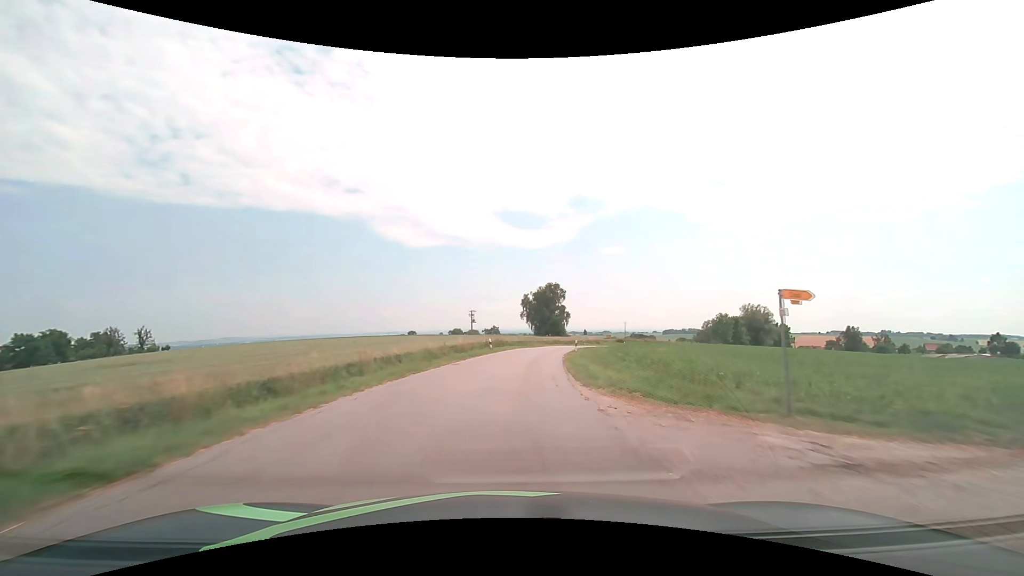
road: tertiary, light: Day
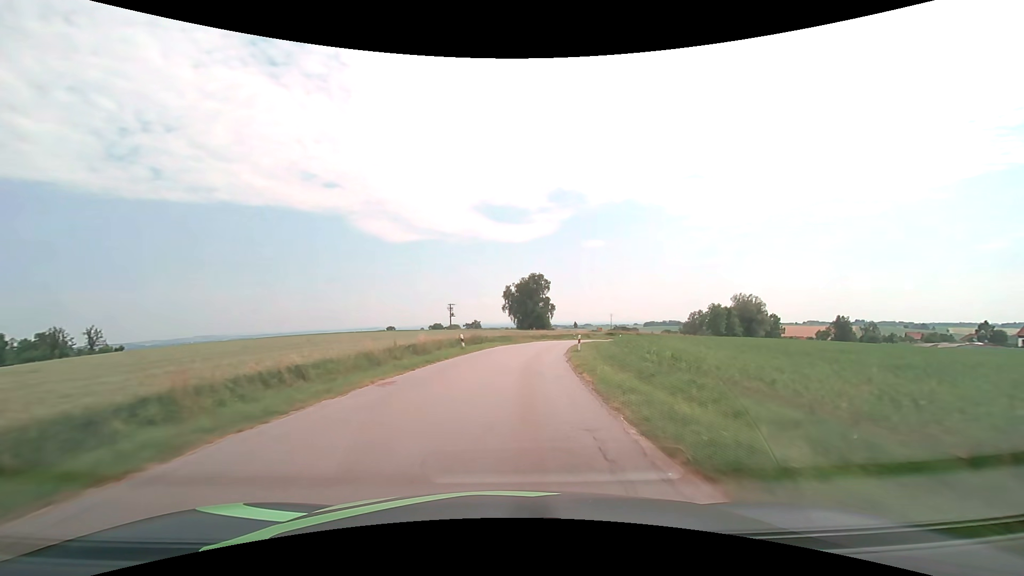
(+0.3, +10.7) m; +3°
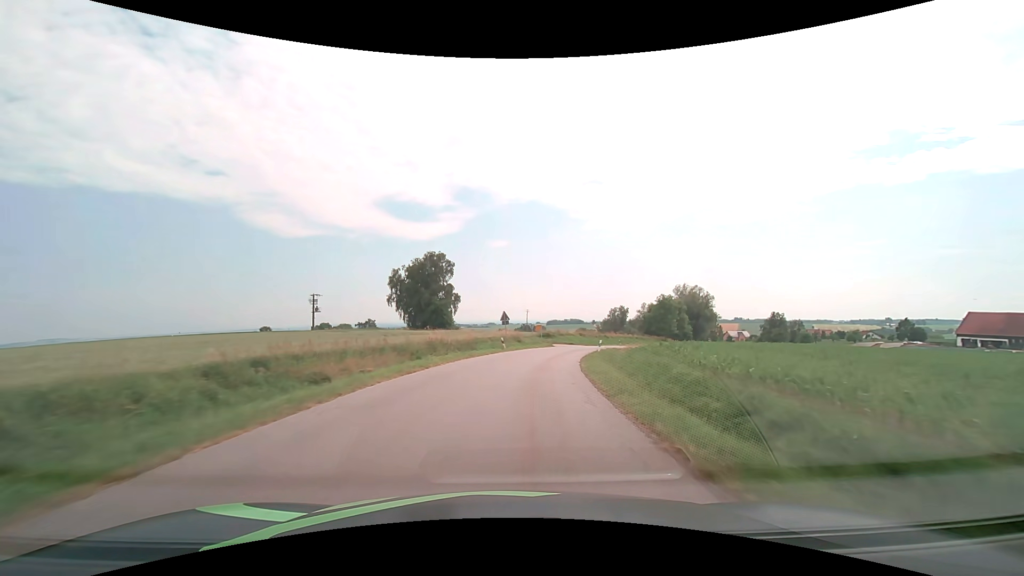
(+3.6, +42.7) m; +11°
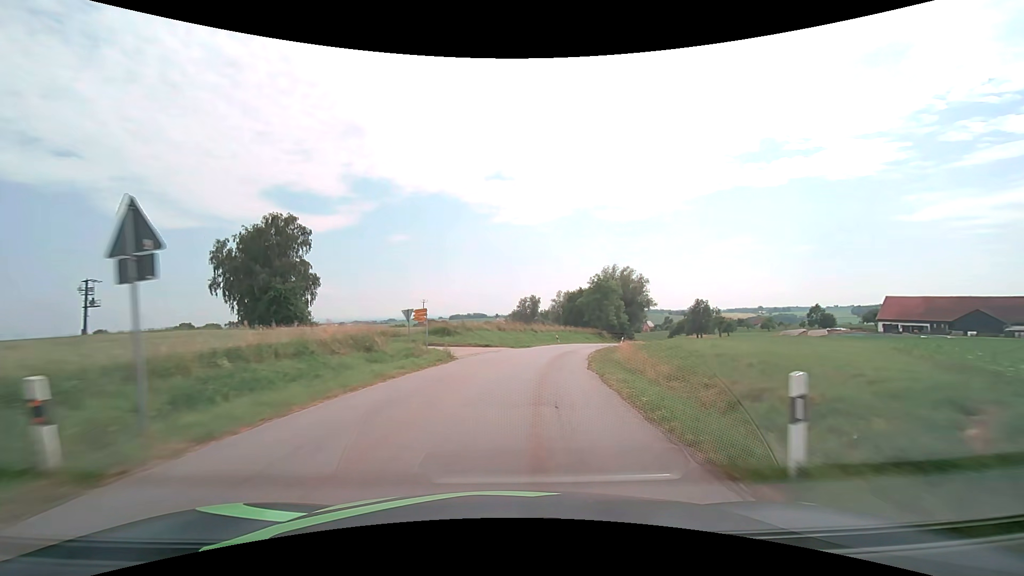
(+3.0, +32.2) m; +11°
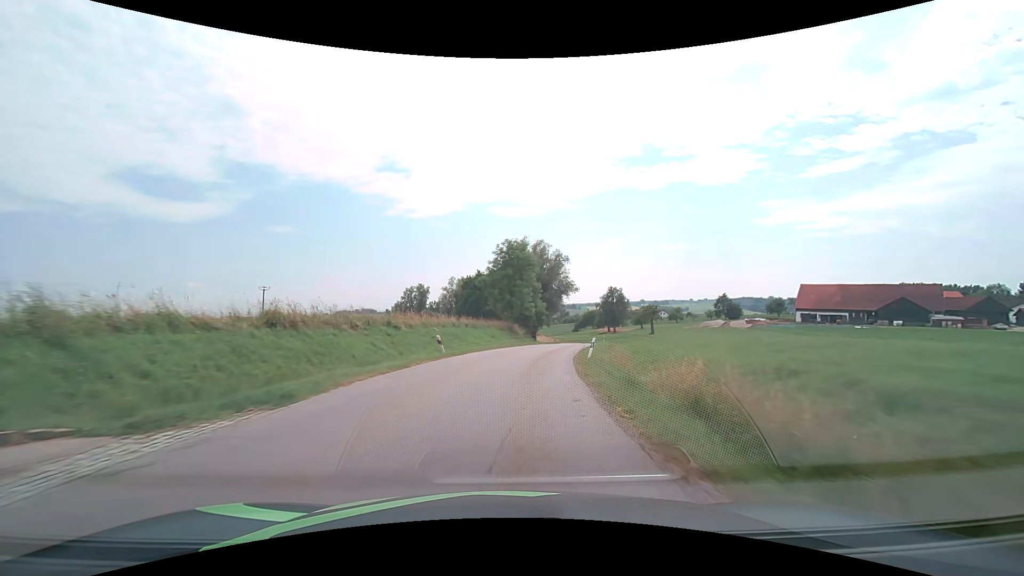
(+3.7, +32.2) m; +12°
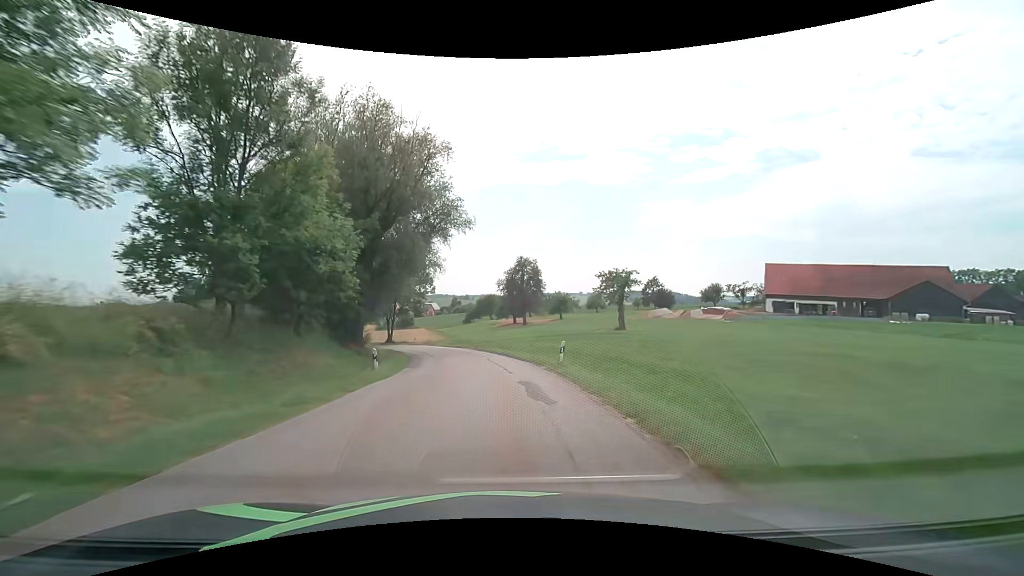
(+8.1, +53.6) m; +13°
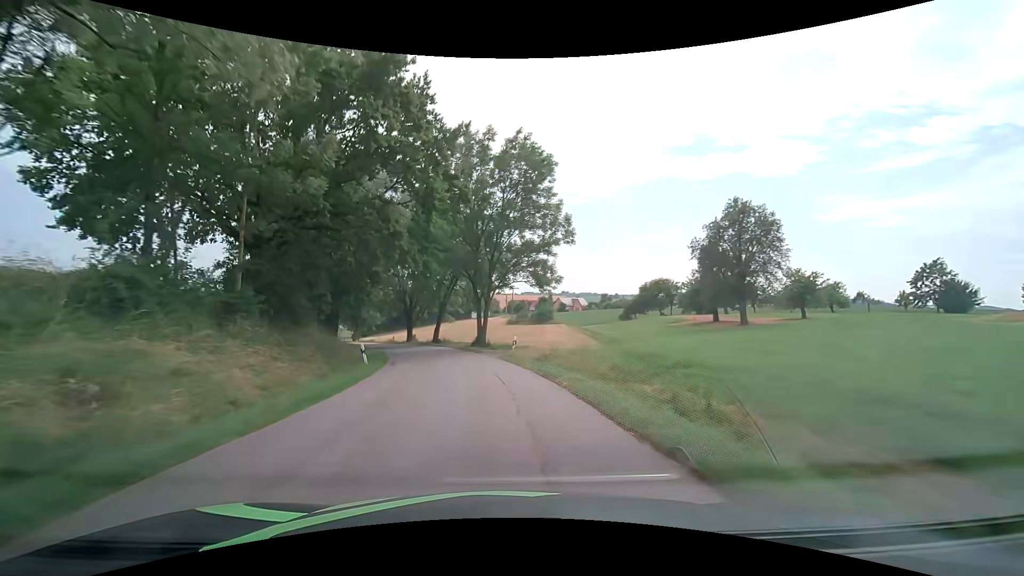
(-4.9, +42.9) m; -16°
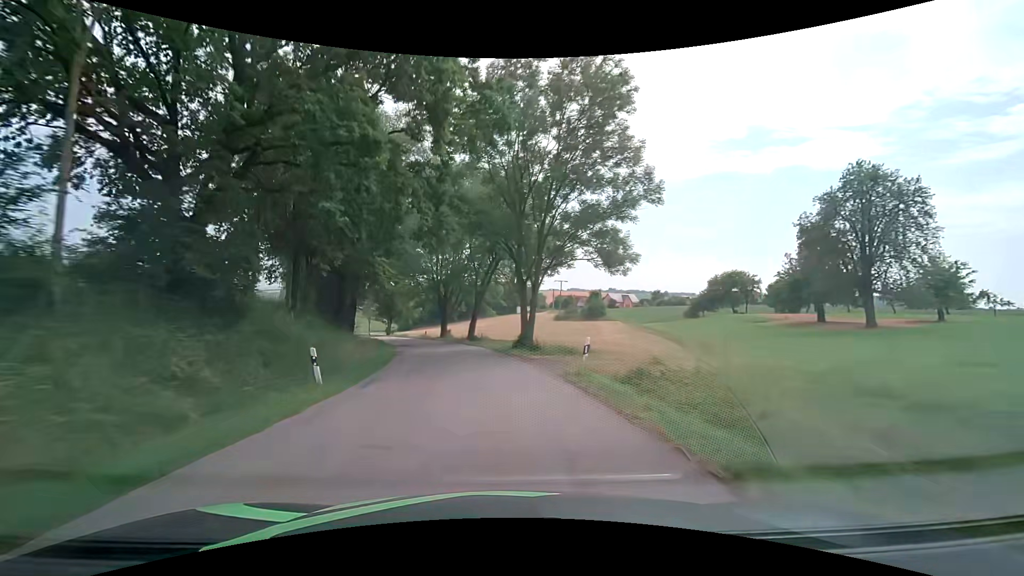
(-0.6, +10.7) m; -6°
(0, +10) (-1, +20) (-3, +30) (-6, +39) (-8, +49) (-12, +58) (-16, +68) (-20, +77) (-24, +86) (-28, +95) m
